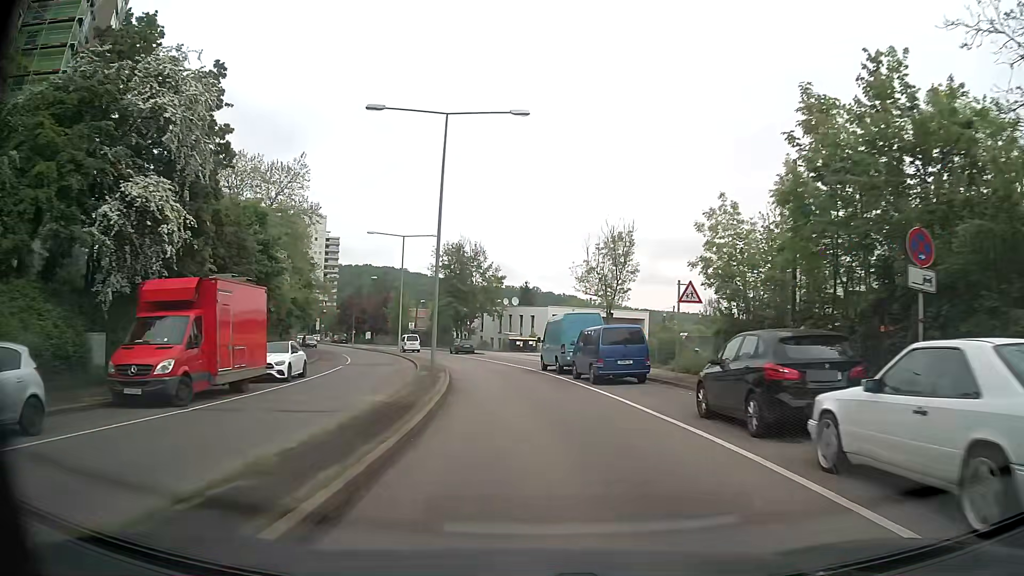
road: secondary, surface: asphalt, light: Day
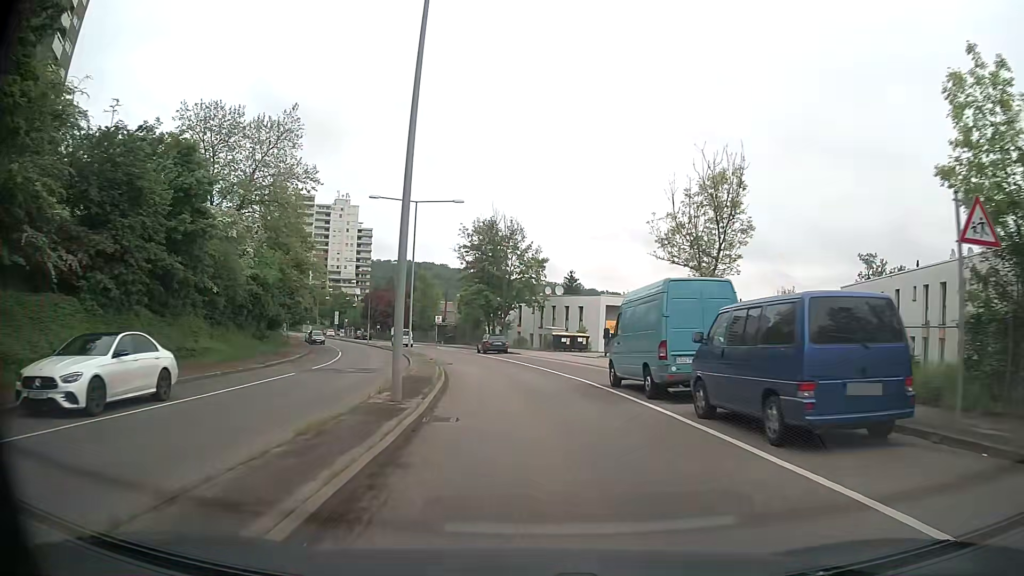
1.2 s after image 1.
(-0.4, +13.7) m; -3°
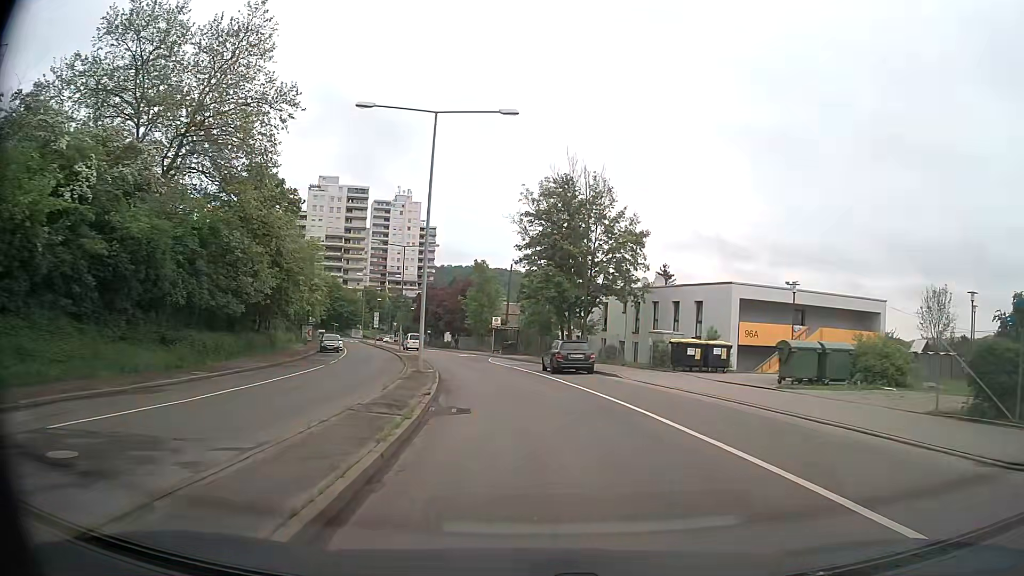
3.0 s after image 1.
(-1.1, +20.2) m; -7°
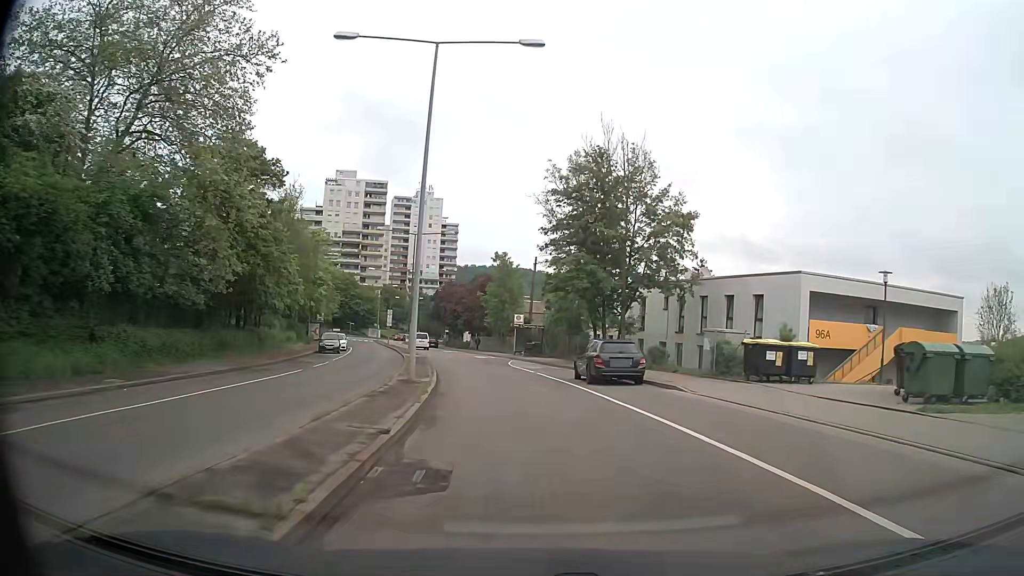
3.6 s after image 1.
(-0.1, +6.9) m; -2°
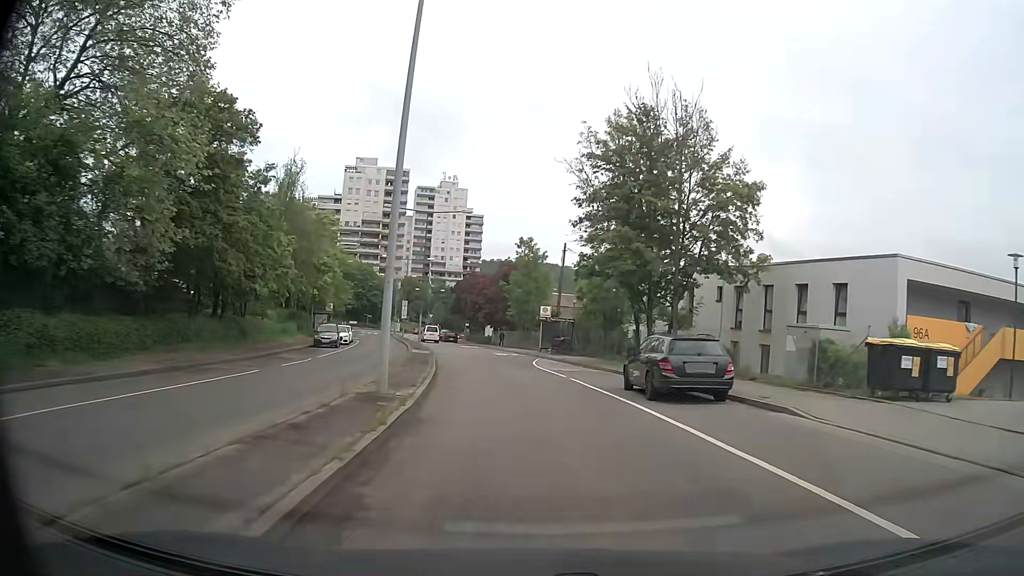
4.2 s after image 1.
(-0.2, +6.9) m; -2°
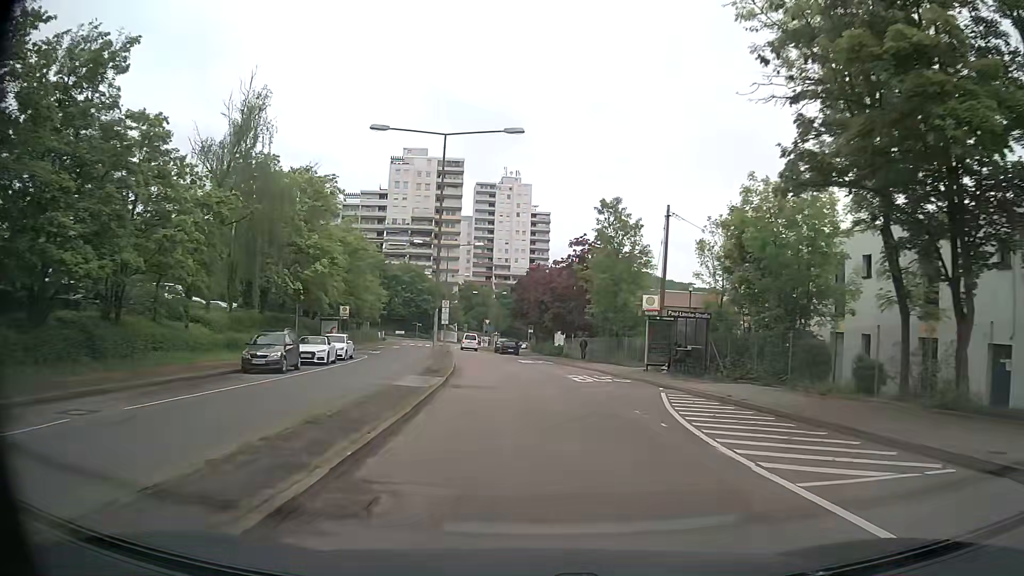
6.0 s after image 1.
(-1.1, +20.2) m; -6°
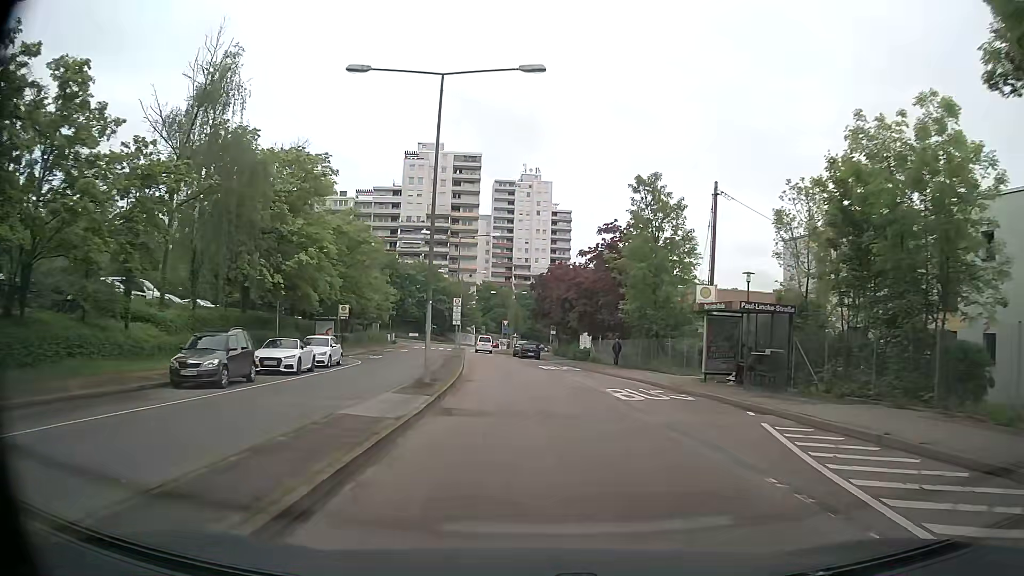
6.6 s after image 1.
(-0.1, +6.6) m; -2°
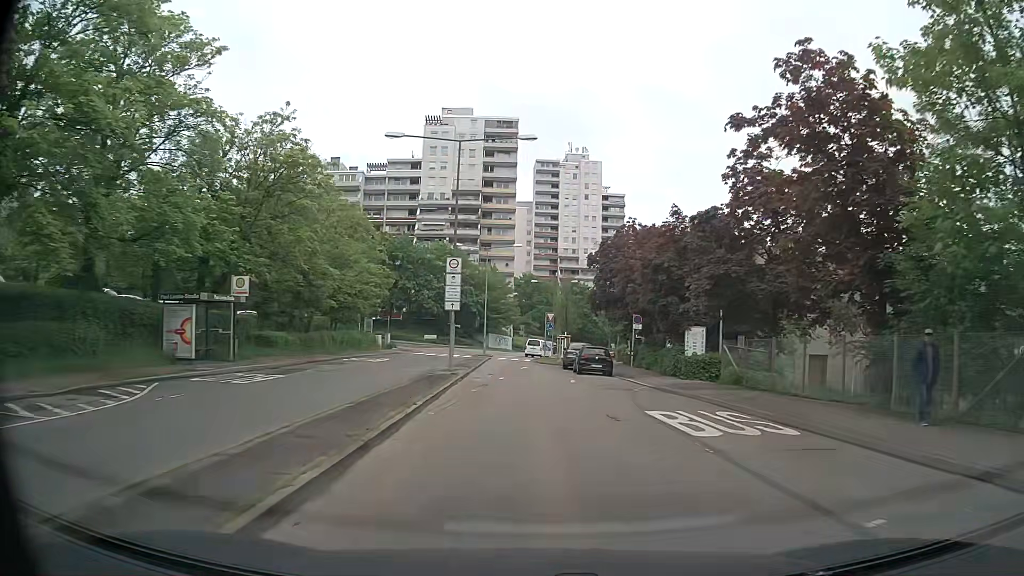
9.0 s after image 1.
(-0.9, +26.2) m; -4°
(0, +10) (0, +20) (-1, +30) (-1, +40) (-2, +50) (-1, +60) (0, +70) (+3, +79) (+6, +89) (+8, +99) m
